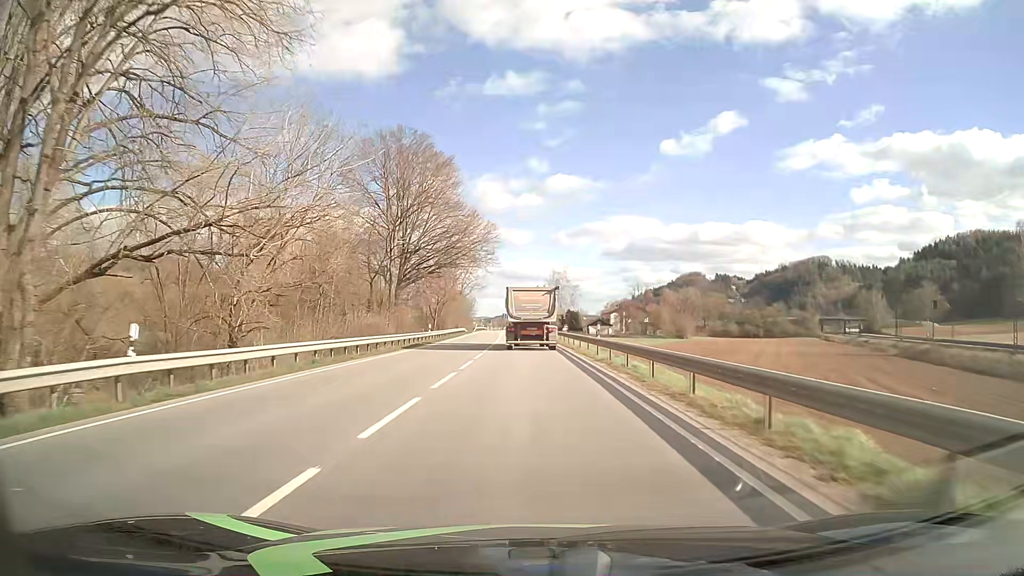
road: primary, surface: asphalt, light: Day
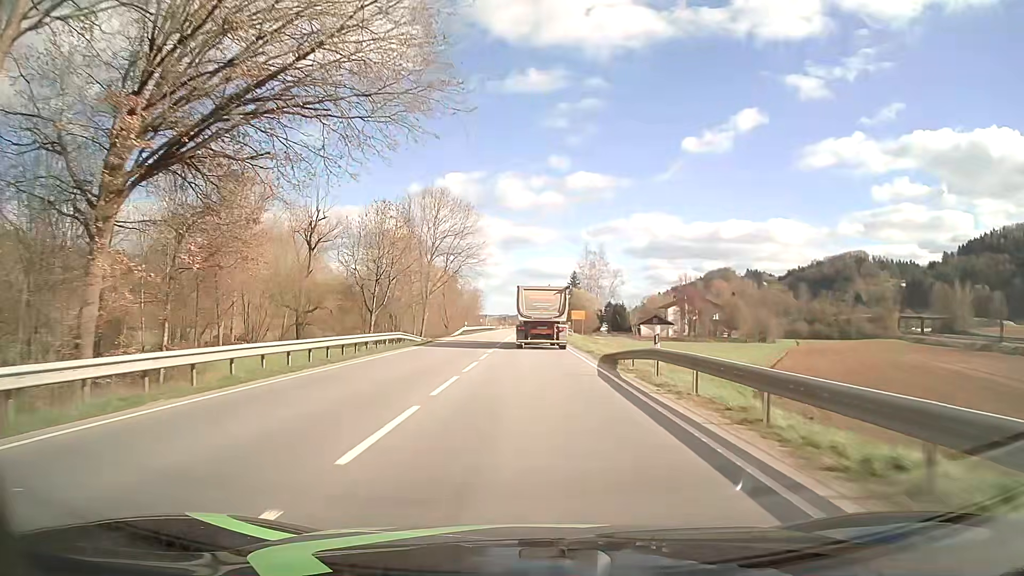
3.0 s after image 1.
(-1.2, +55.7) m; -2°
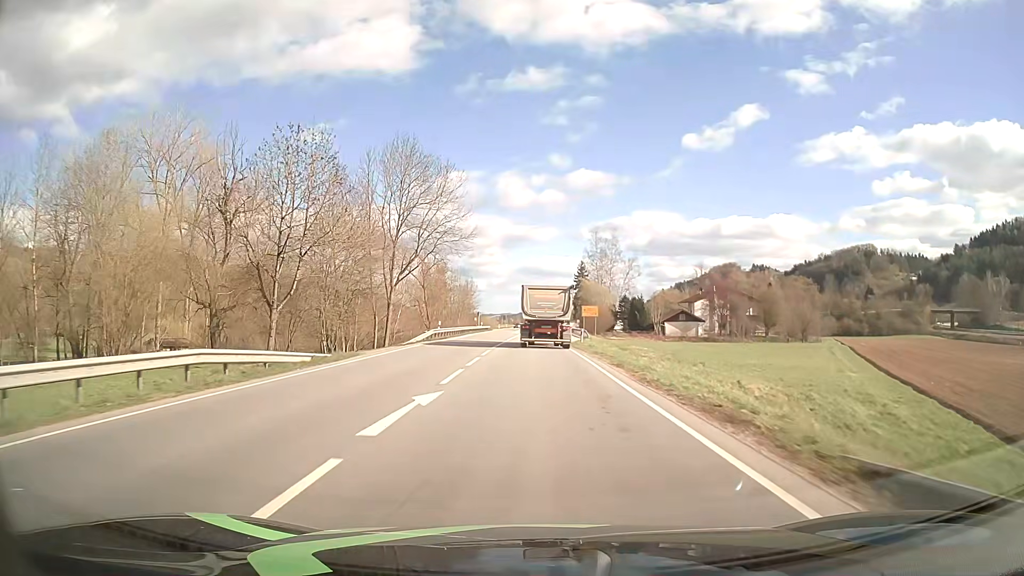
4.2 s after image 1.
(0.0, +22.2) m; 0°
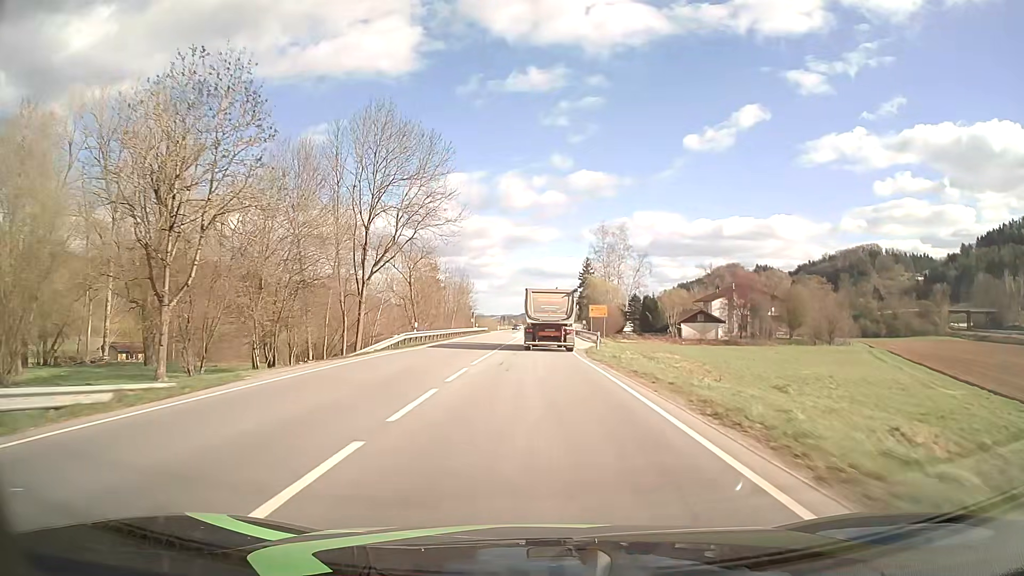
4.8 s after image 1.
(0.0, +11.1) m; 0°
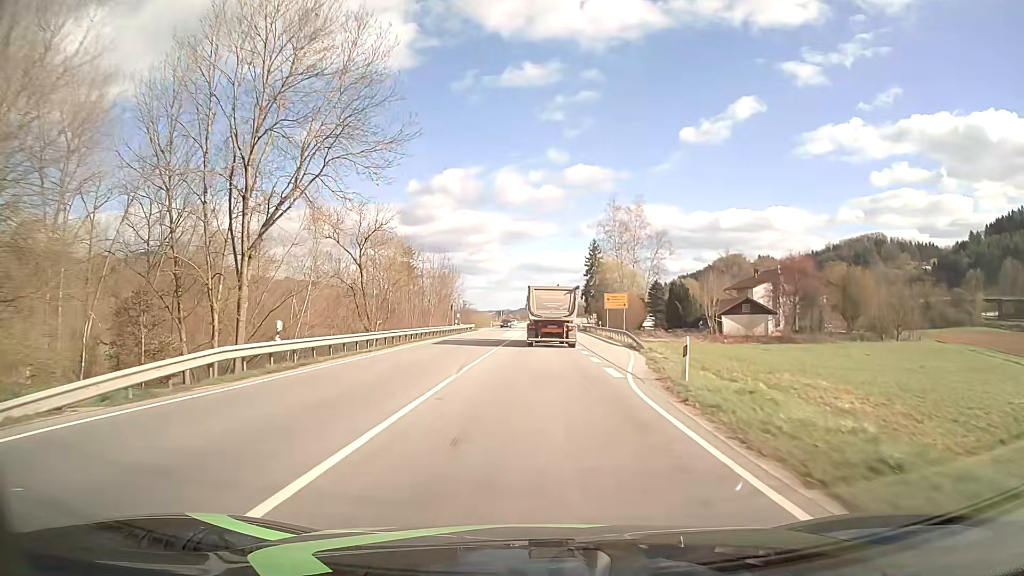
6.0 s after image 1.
(+0.1, +22.1) m; 0°
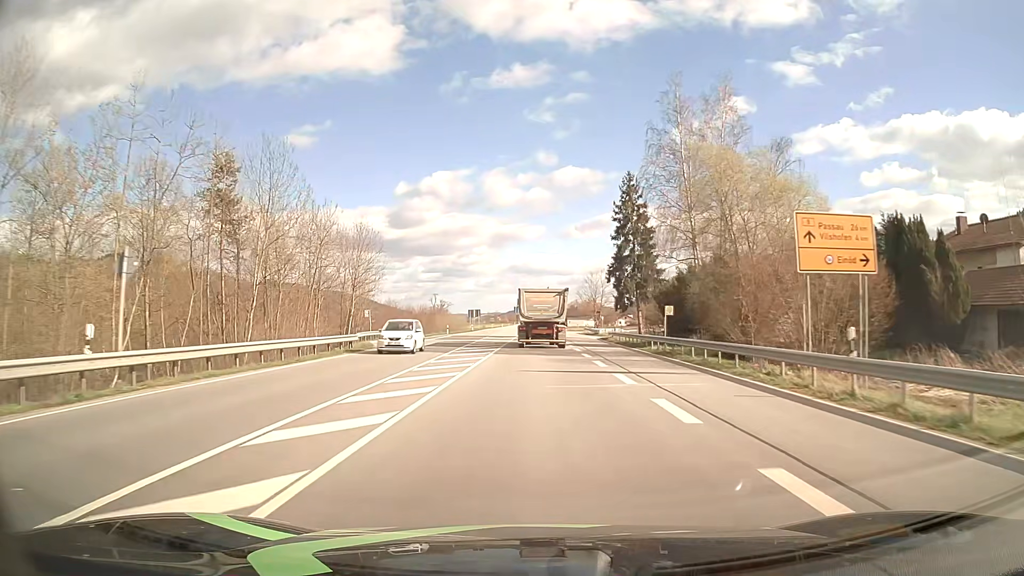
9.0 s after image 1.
(+0.5, +55.8) m; +1°
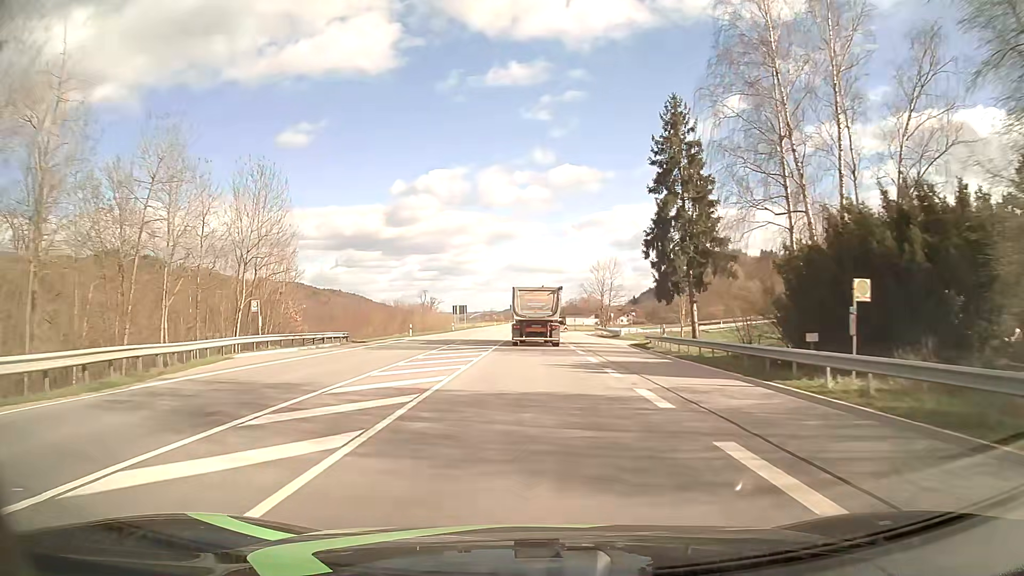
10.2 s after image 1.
(+0.1, +22.5) m; 0°
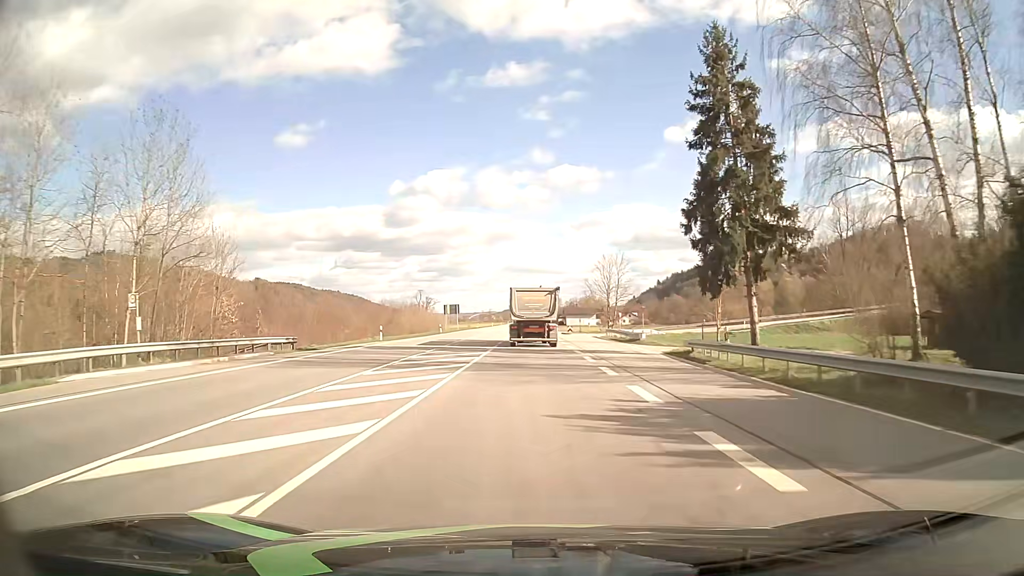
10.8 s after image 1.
(0.0, +11.3) m; 0°
(0, +10) (0, +20) (0, +30) (0, +40) (0, +50) (0, +60) (0, +70) (-1, +80) (-1, +90) (-1, +100) m
